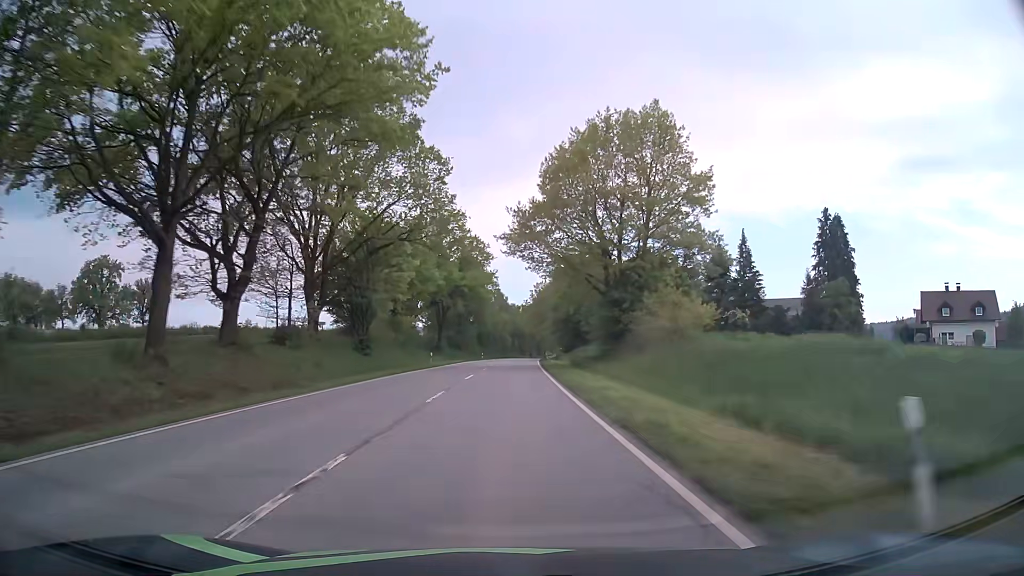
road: secondary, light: Day
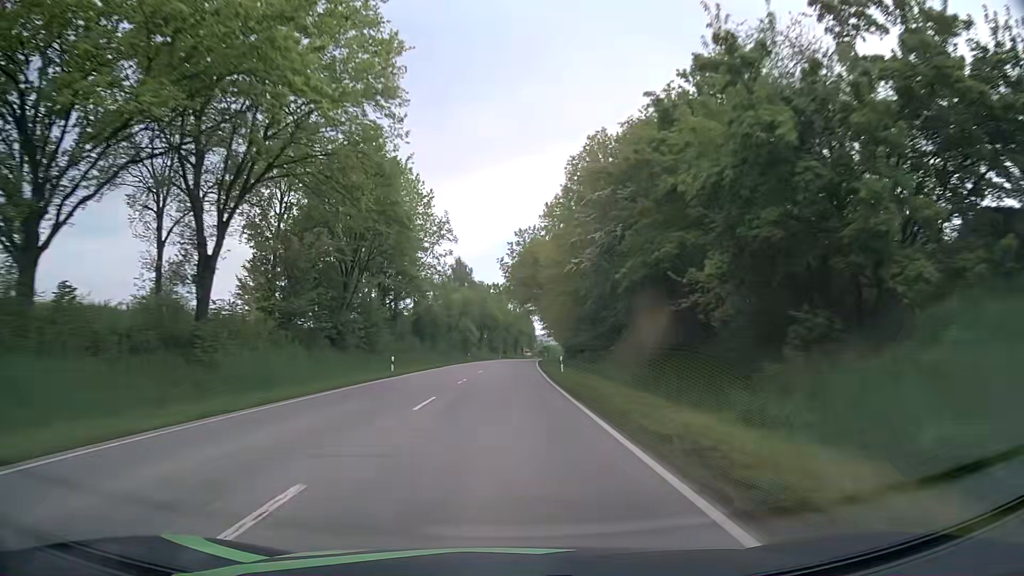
(+1.4, +62.2) m; +2°
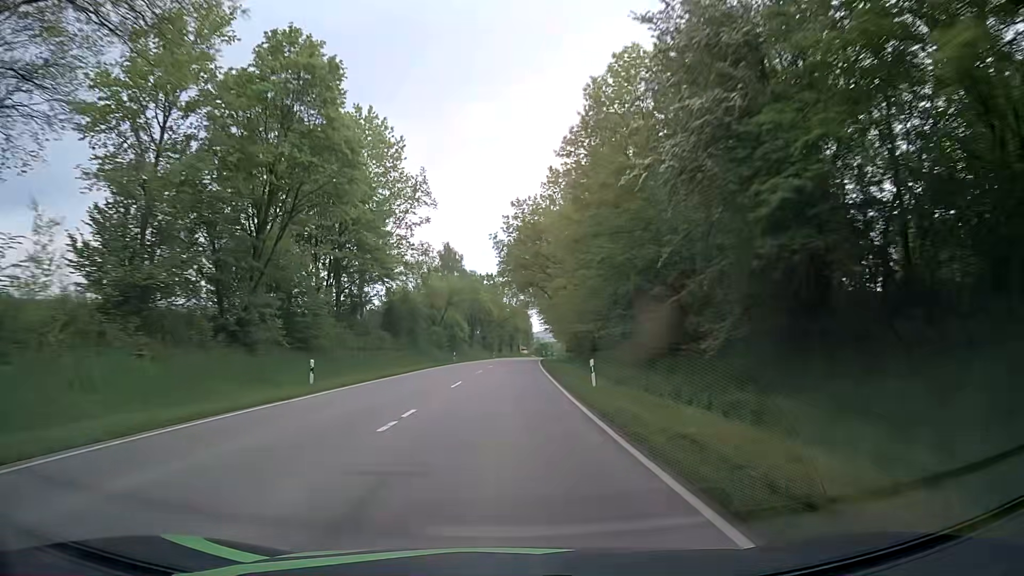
(+0.1, +15.6) m; 0°
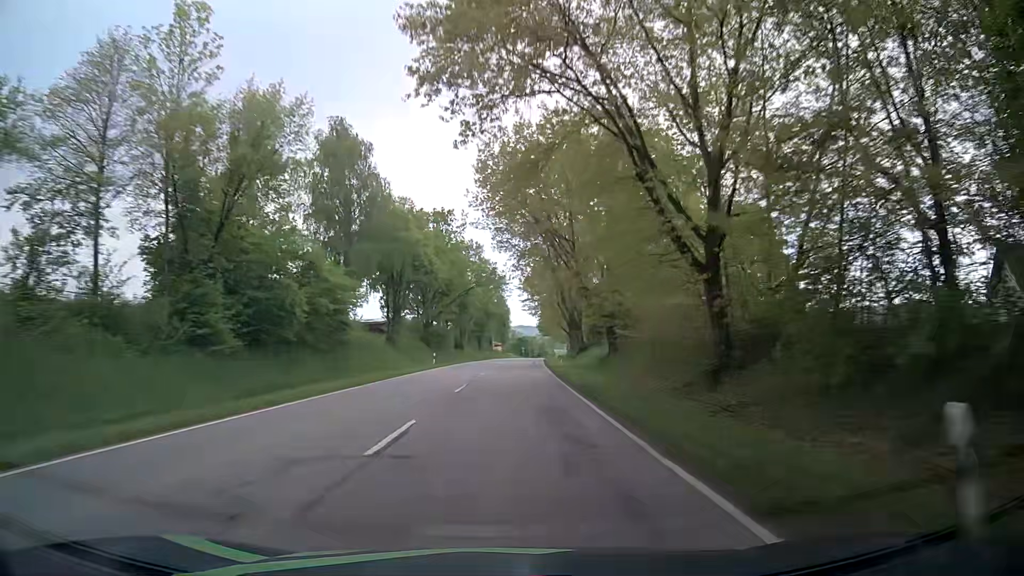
(+1.2, +62.9) m; +2°
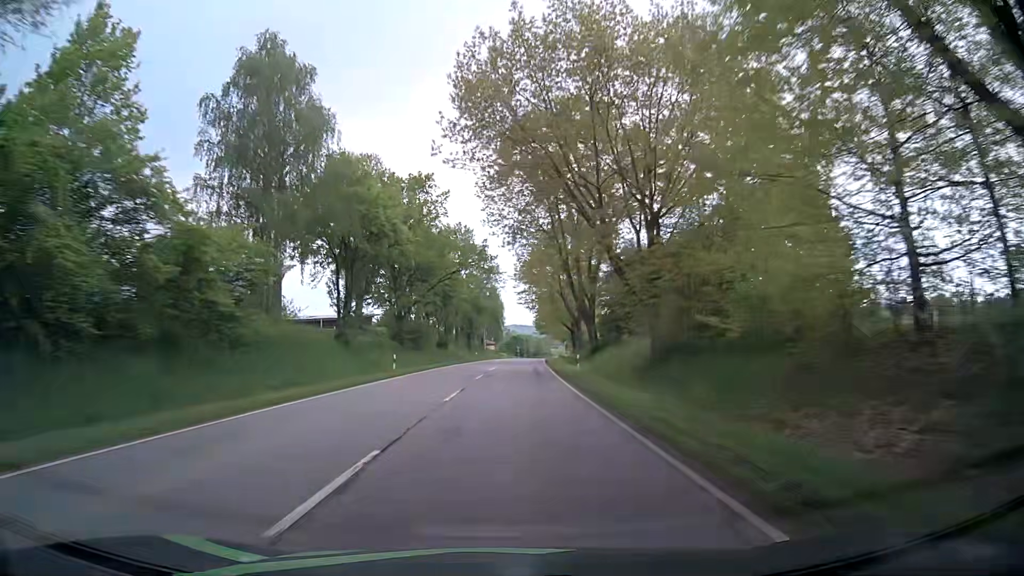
(+0.1, +15.9) m; +1°
